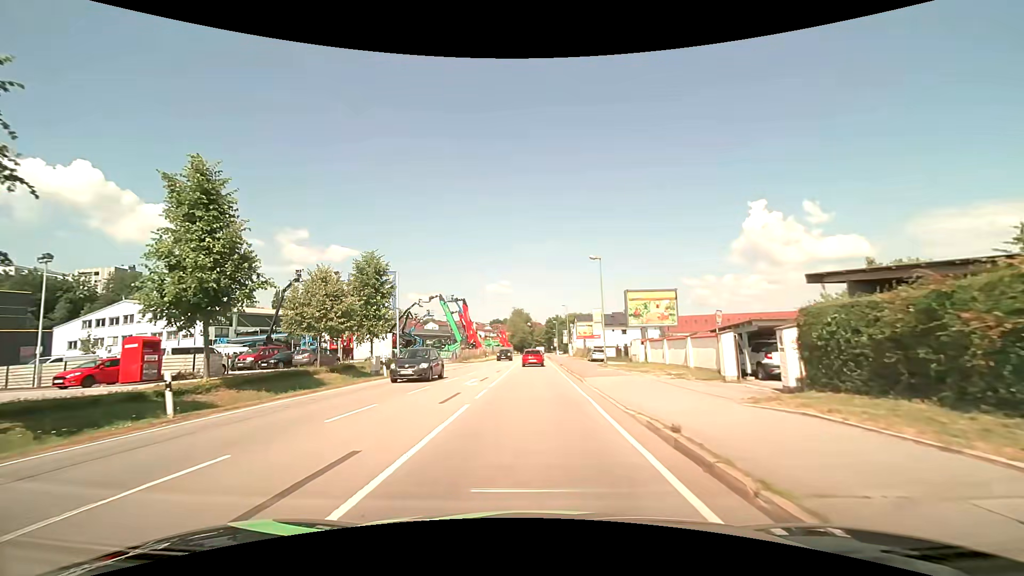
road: primary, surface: asphalt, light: Day
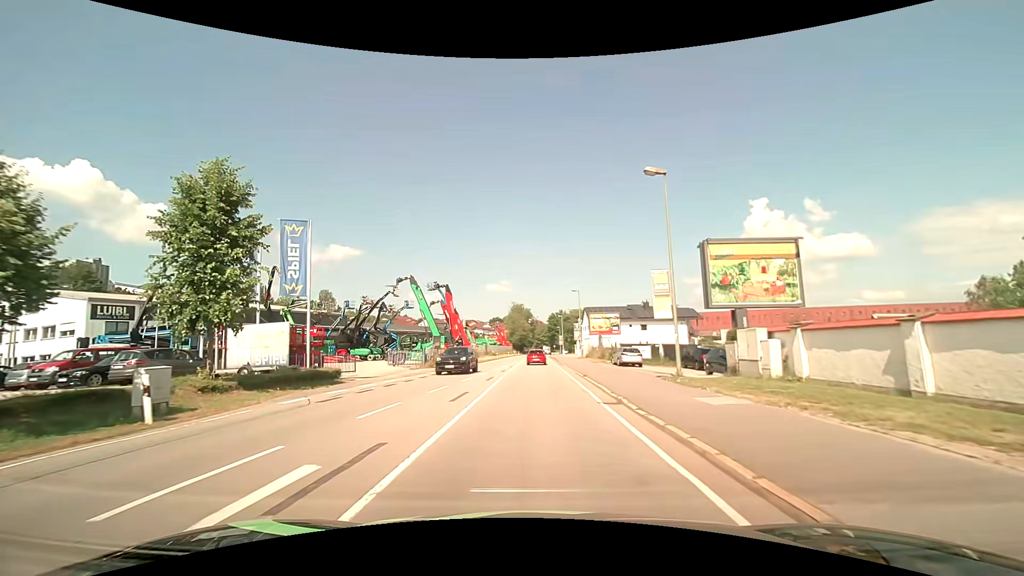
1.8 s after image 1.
(-0.1, +17.7) m; 0°
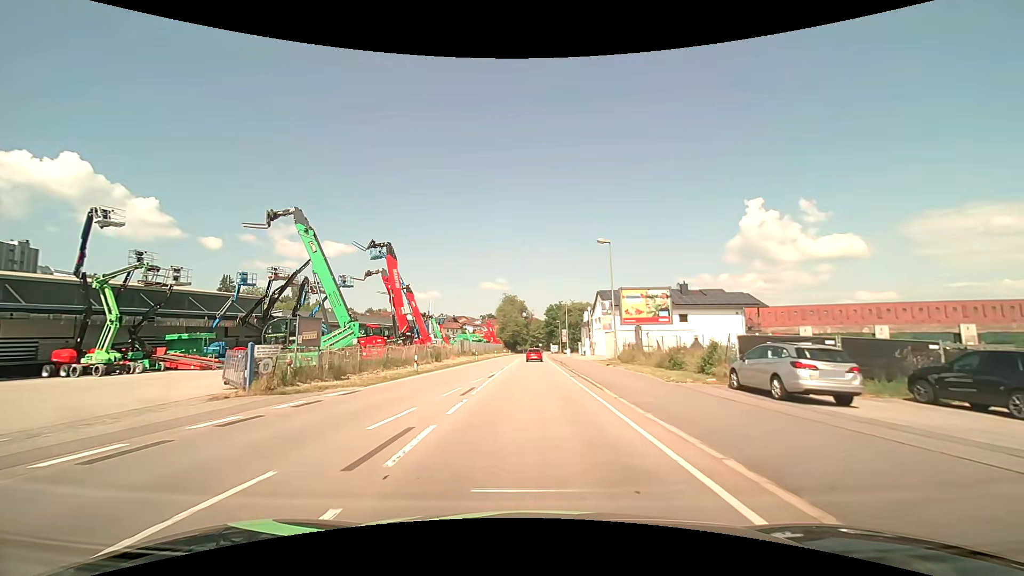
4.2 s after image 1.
(0.0, +25.5) m; 0°
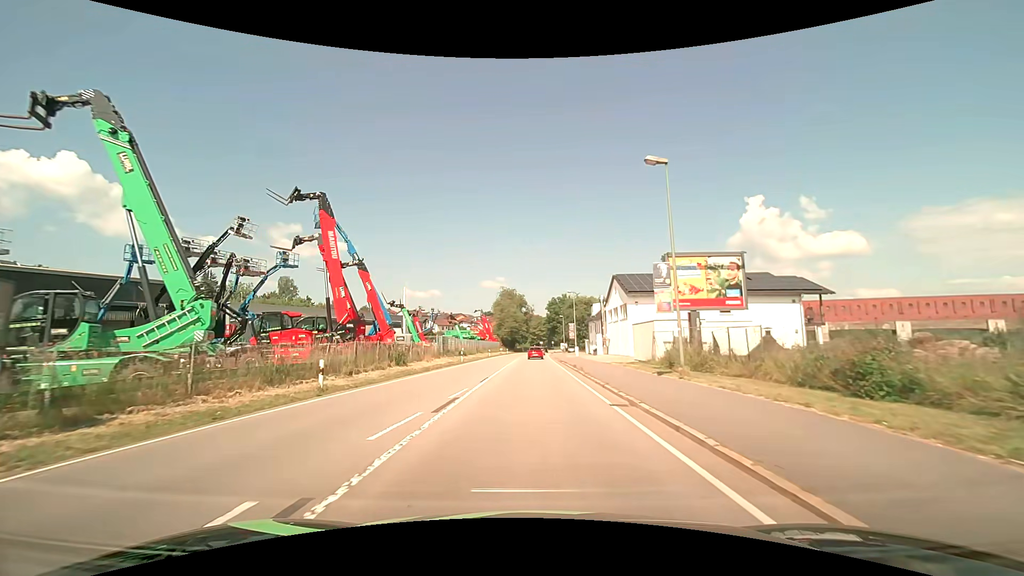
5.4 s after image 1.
(0.0, +13.3) m; 0°
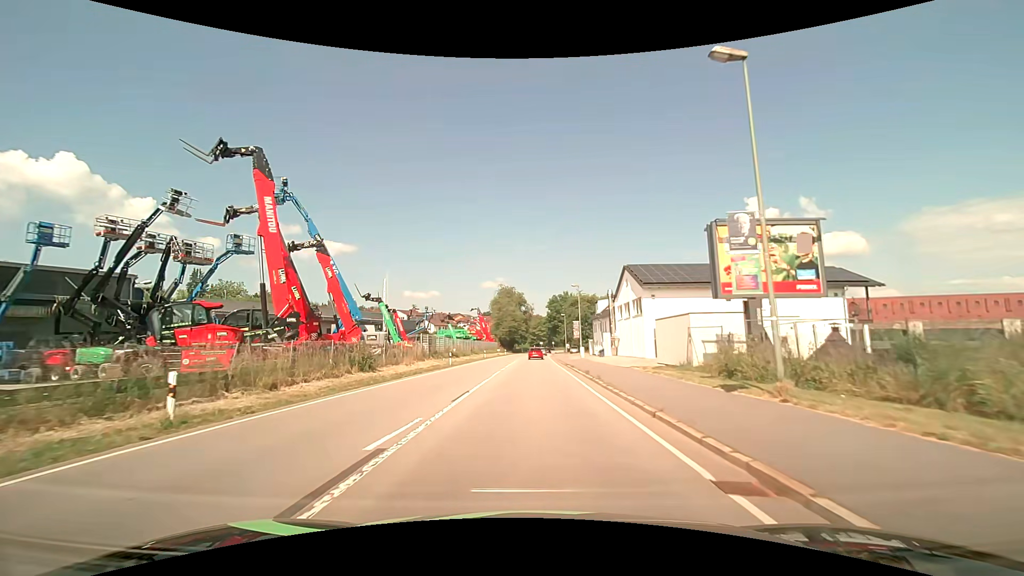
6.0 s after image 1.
(0.0, +6.8) m; 0°
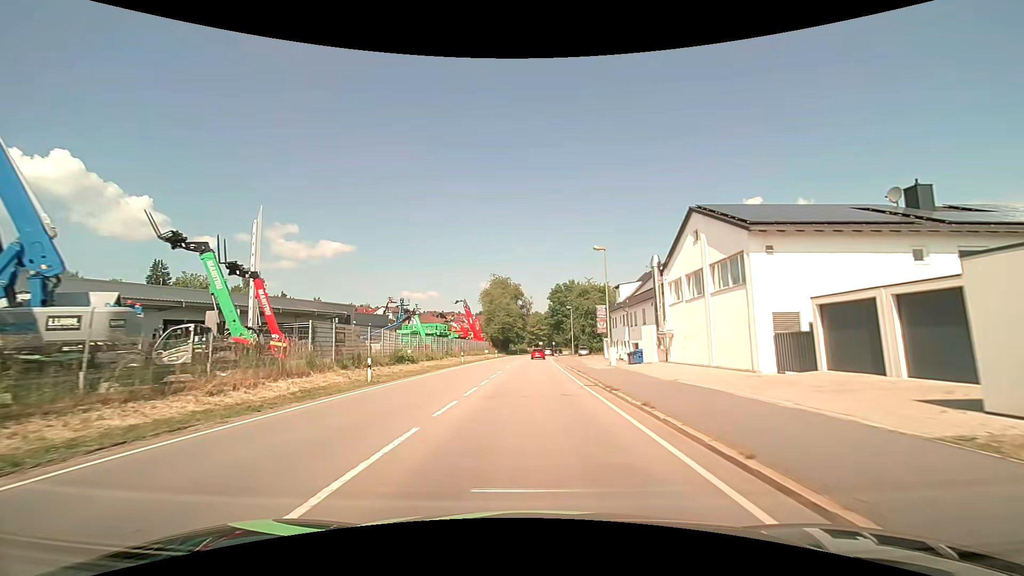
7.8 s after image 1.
(+0.1, +20.8) m; 0°
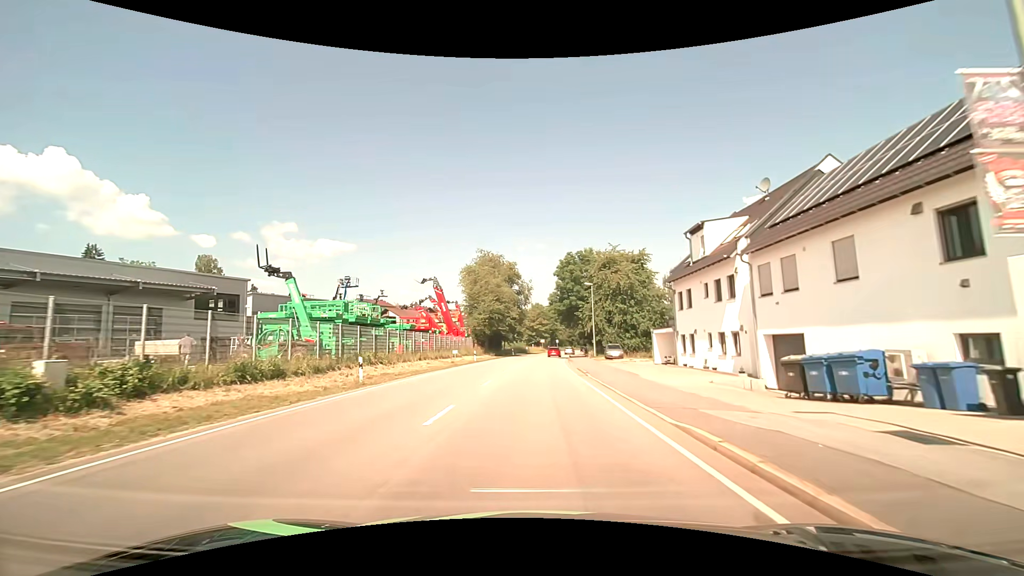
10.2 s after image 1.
(+0.1, +28.4) m; 0°
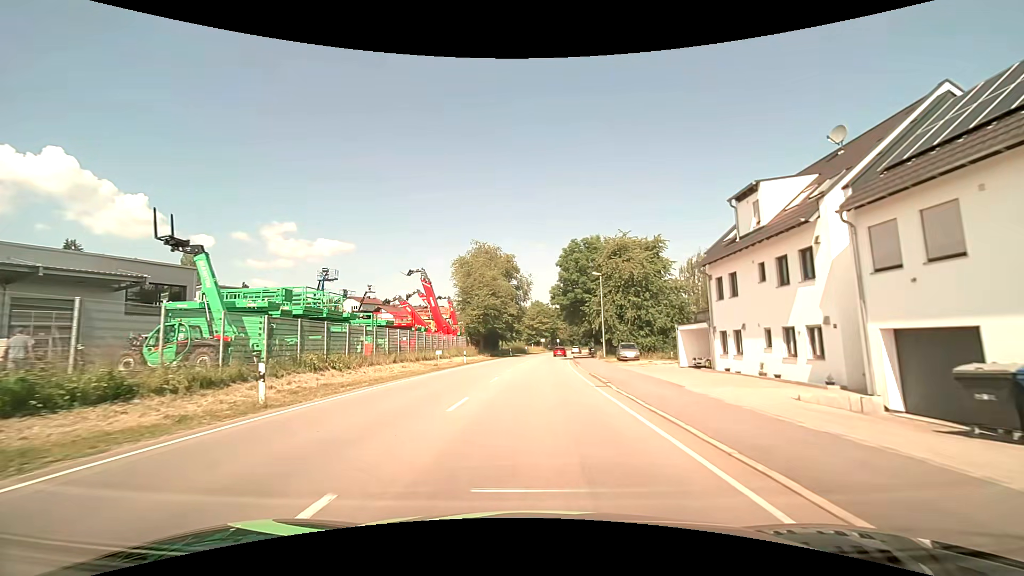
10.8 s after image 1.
(+0.1, +7.2) m; +1°
(0, +10) (0, +20) (0, +30) (+1, +40) (+1, +50) (+2, +60) (+3, +70) (+4, +80) (+6, +90) (+7, +100) m
